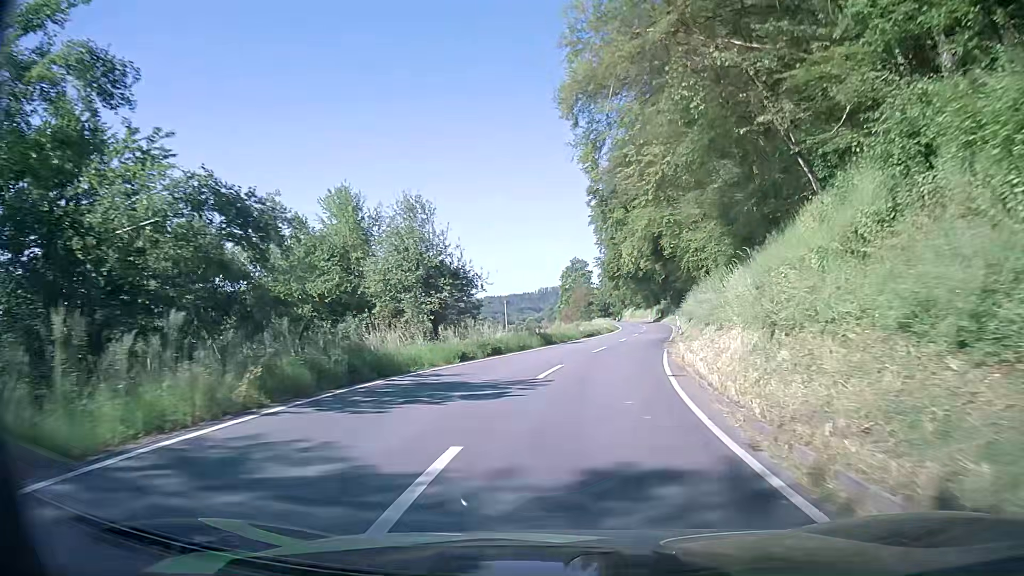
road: secondary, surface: asphalt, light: Day
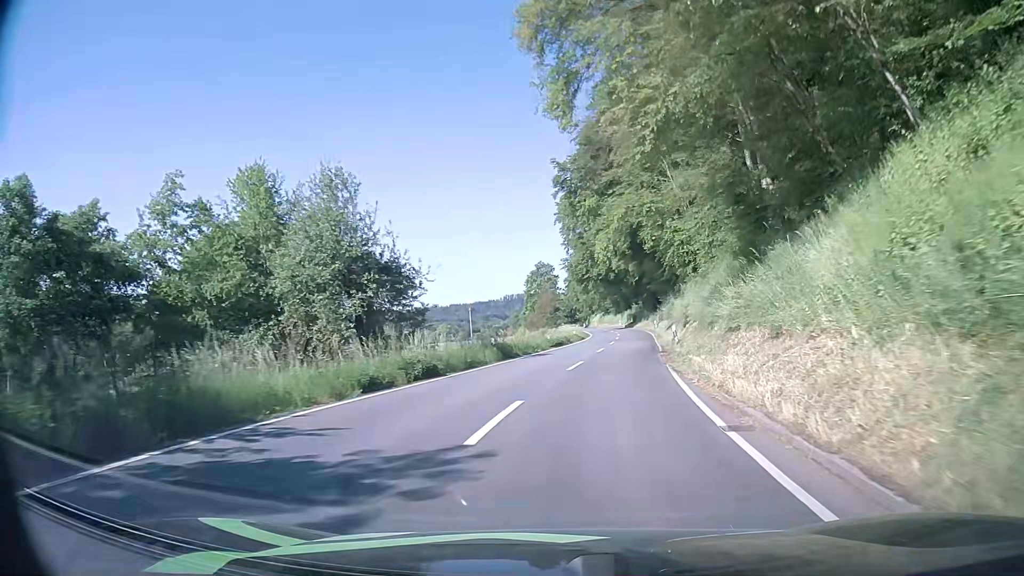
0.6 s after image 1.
(+0.2, +7.7) m; +3°
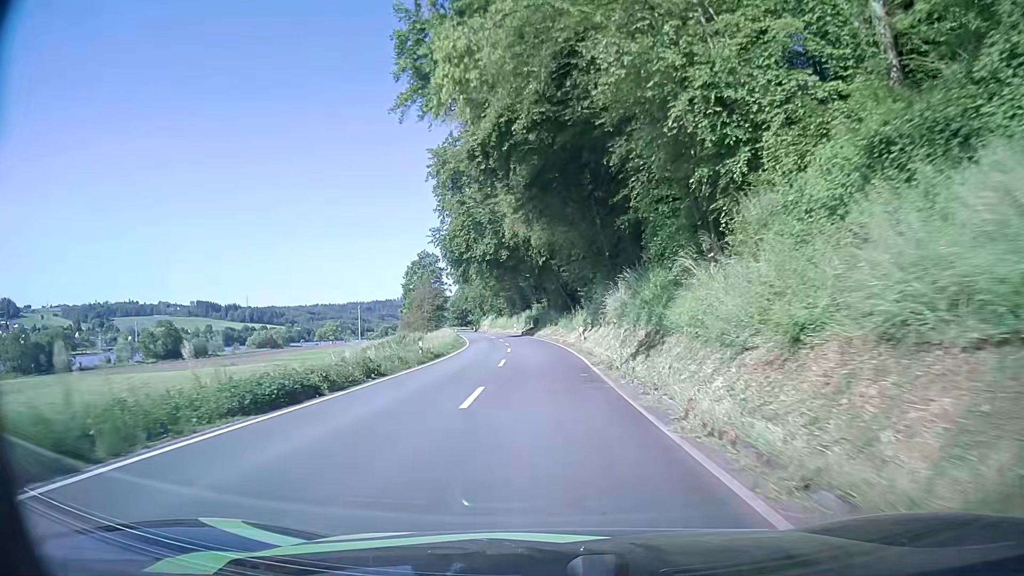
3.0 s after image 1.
(+3.4, +31.7) m; +9°
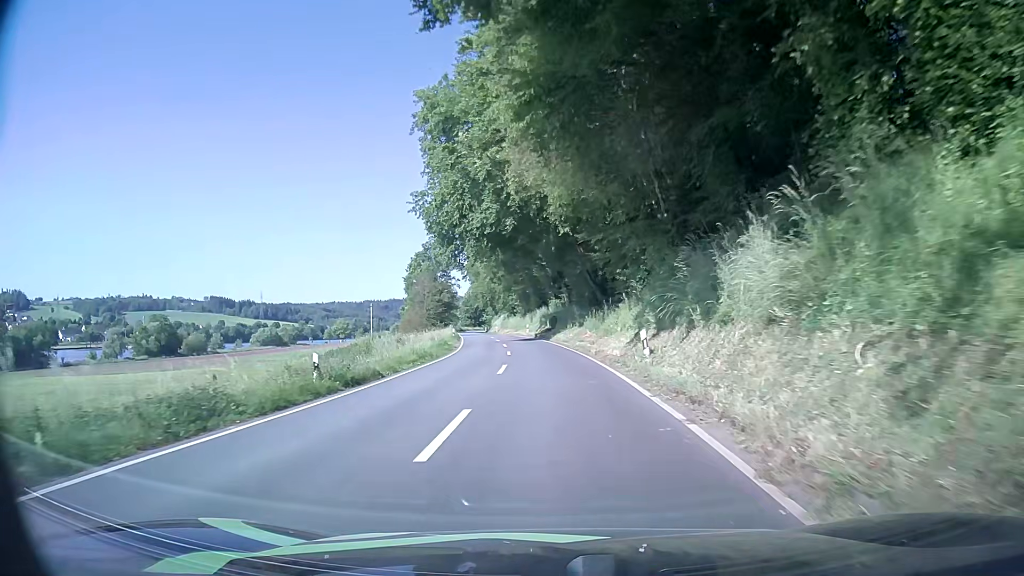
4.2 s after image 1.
(-0.2, +16.8) m; -1°
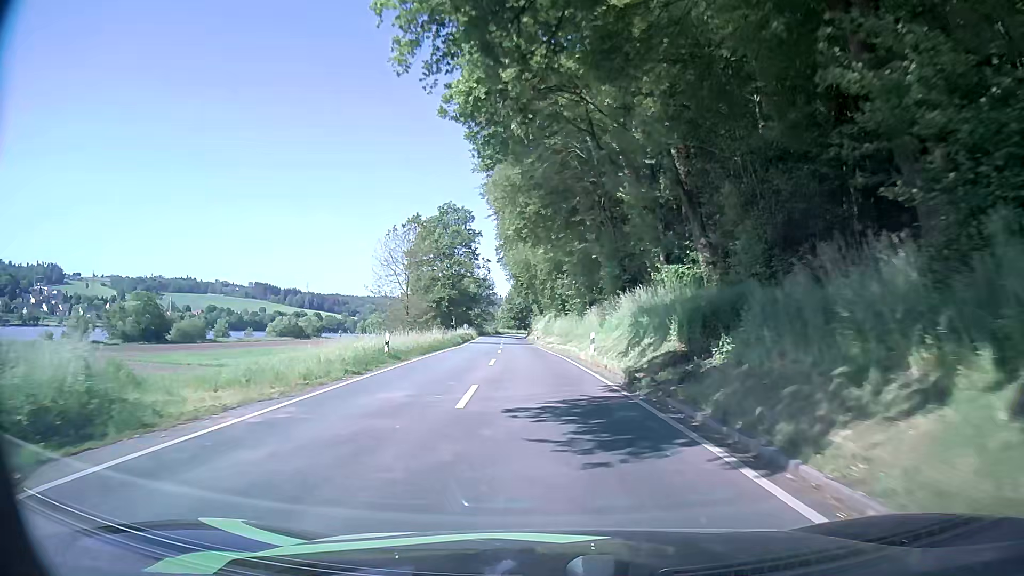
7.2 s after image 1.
(-1.5, +43.9) m; -4°
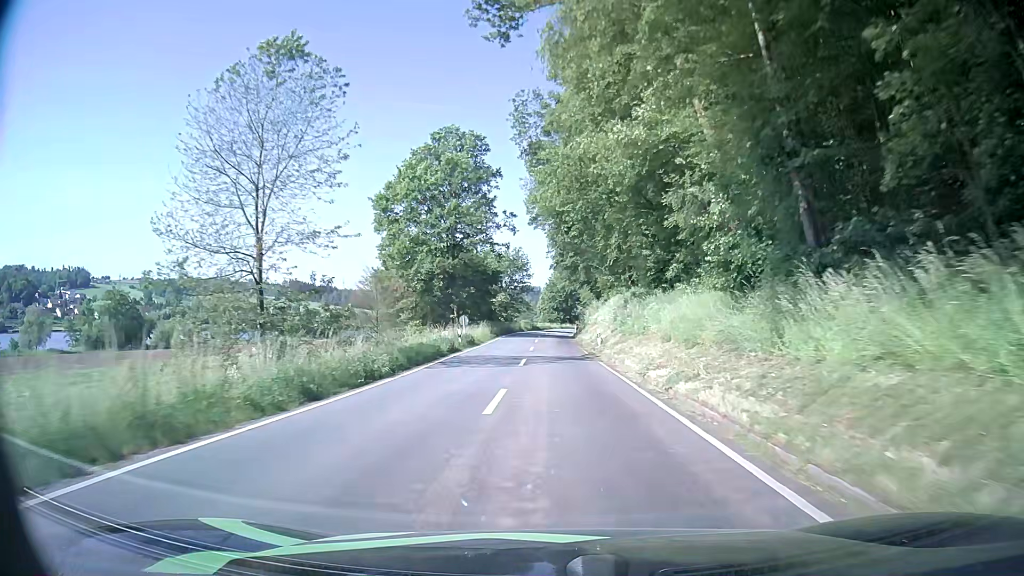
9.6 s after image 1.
(-1.6, +36.6) m; -5°
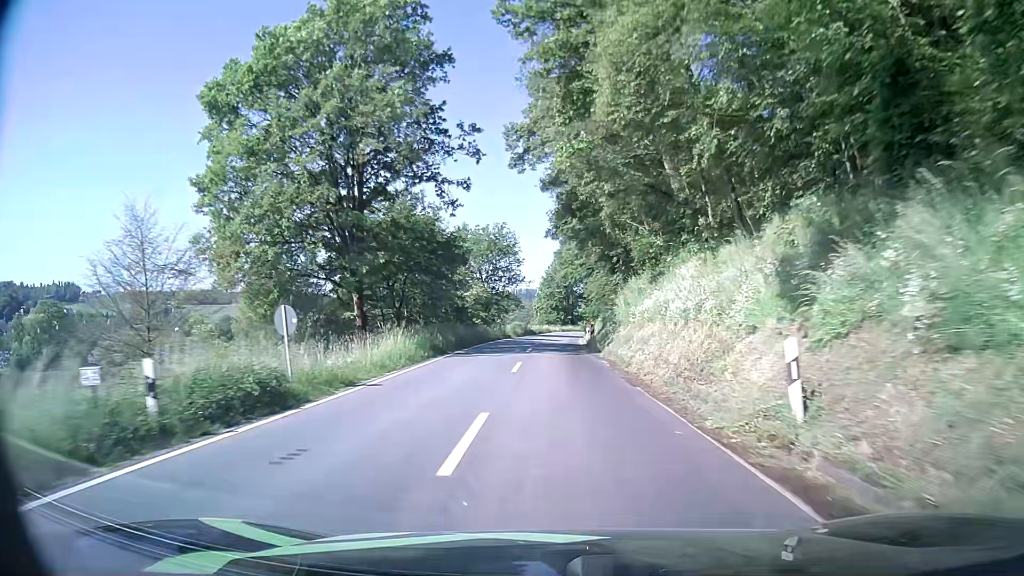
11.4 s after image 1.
(+0.3, +28.4) m; +1°
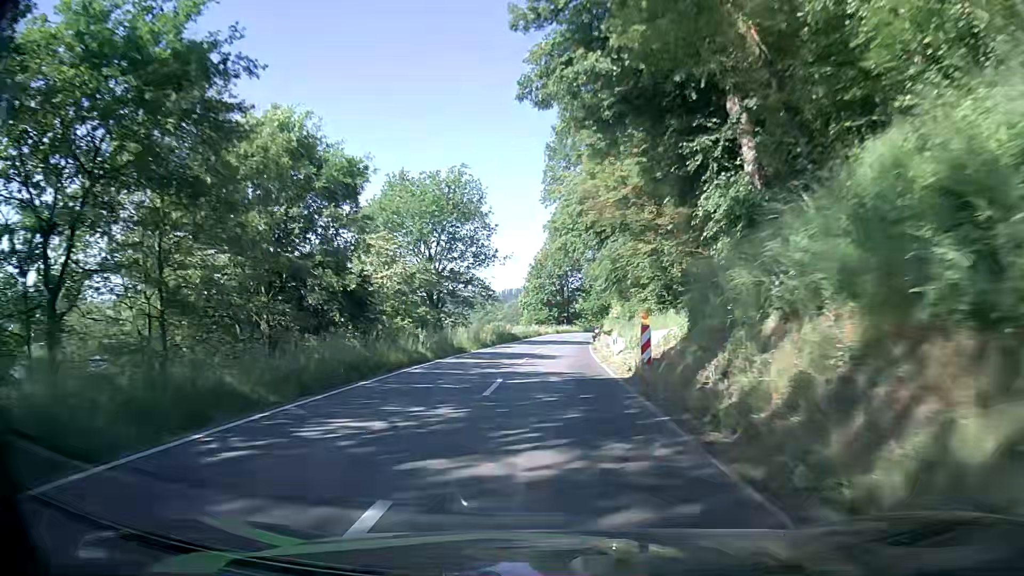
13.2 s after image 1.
(+0.2, +29.0) m; +1°
